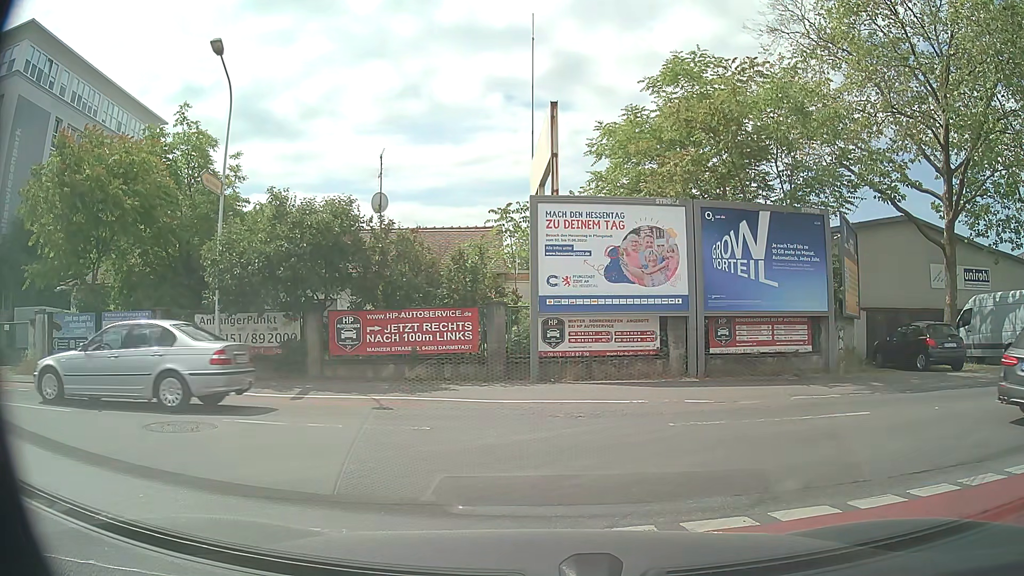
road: tertiary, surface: asphalt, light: Day
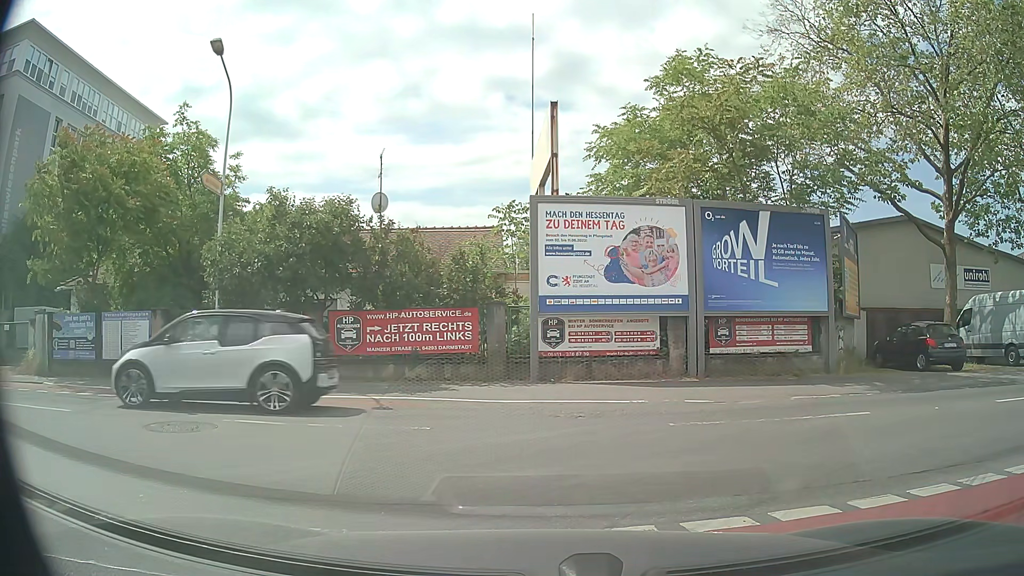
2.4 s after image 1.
(0.0, 0.0) m; 0°
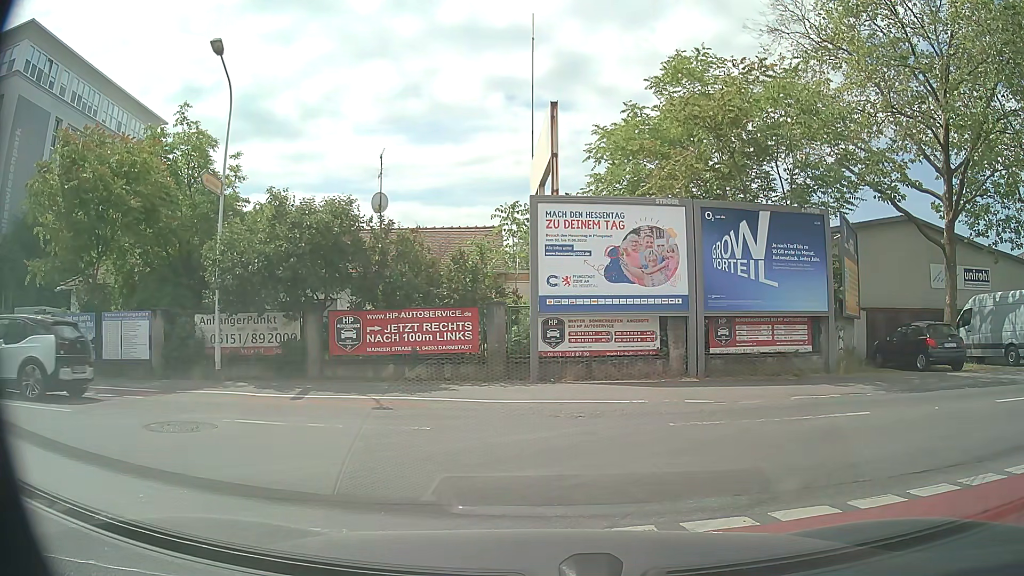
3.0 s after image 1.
(0.0, 0.0) m; 0°
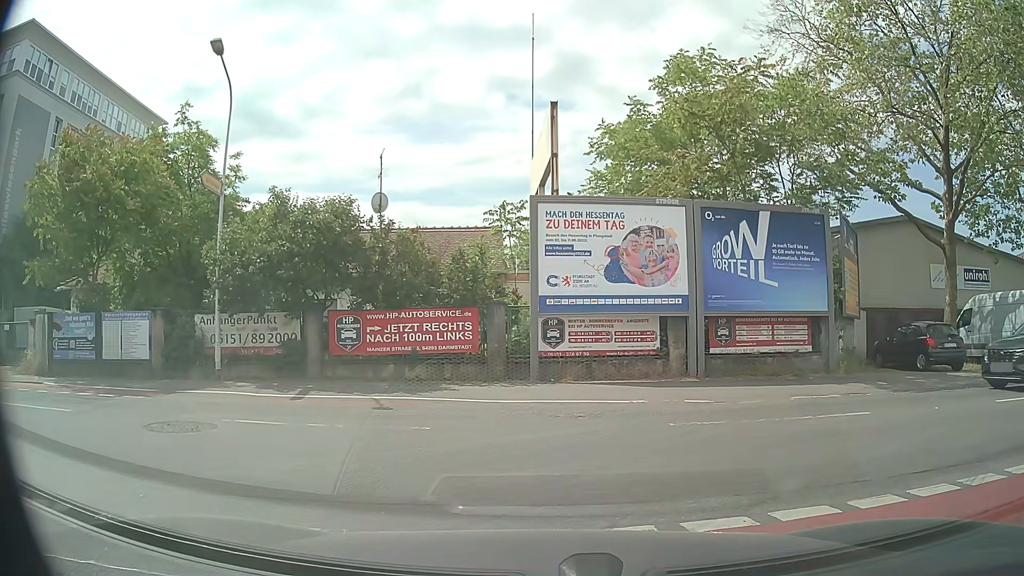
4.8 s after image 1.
(0.0, 0.0) m; 0°
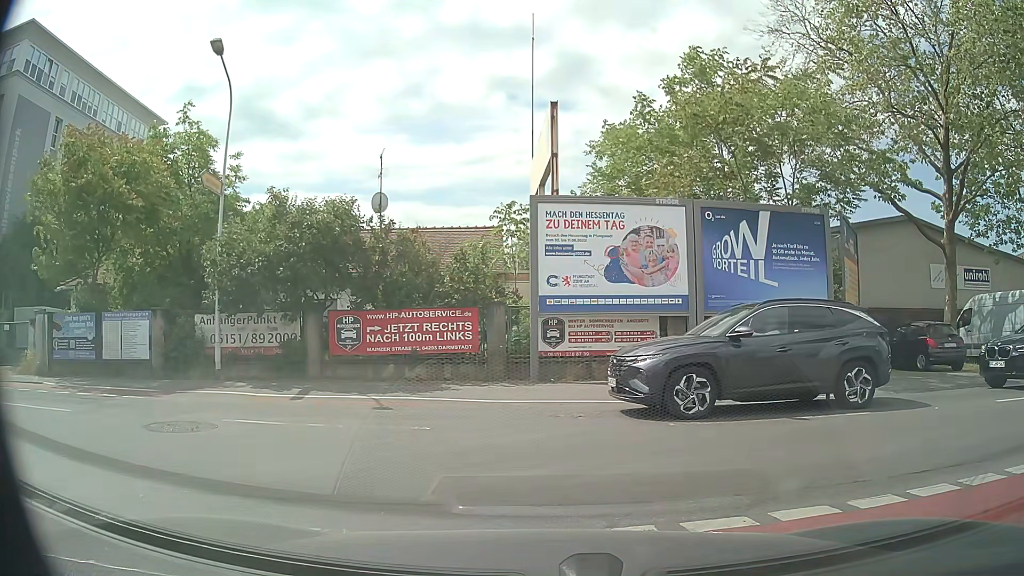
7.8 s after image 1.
(0.0, 0.0) m; 0°
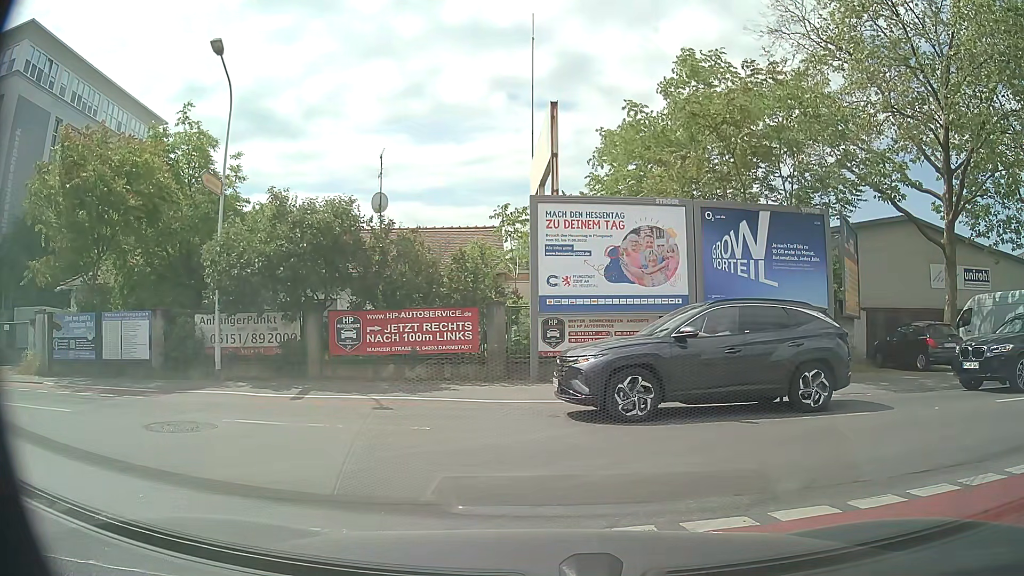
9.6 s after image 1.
(0.0, 0.0) m; 0°
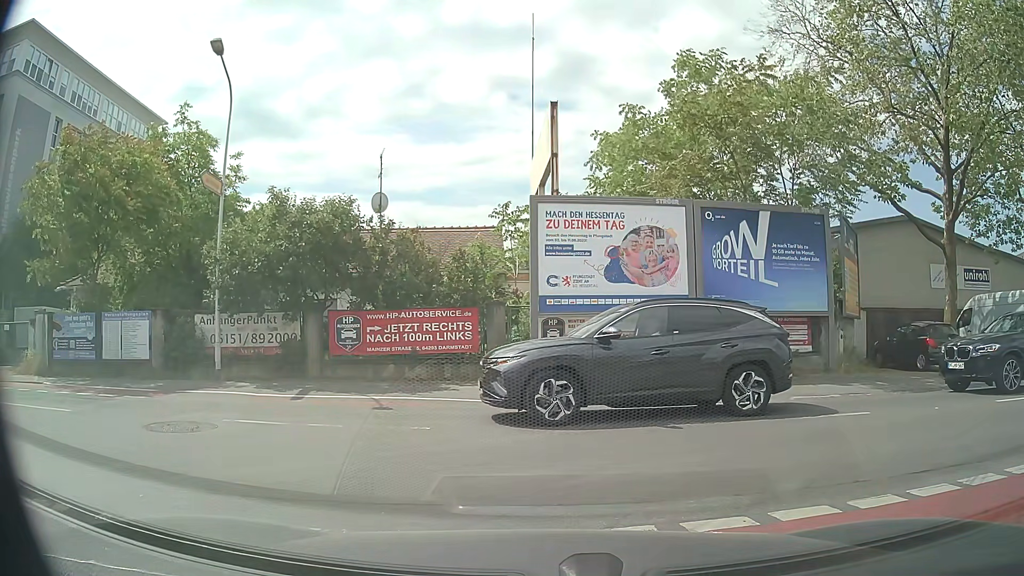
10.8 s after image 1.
(0.0, 0.0) m; 0°
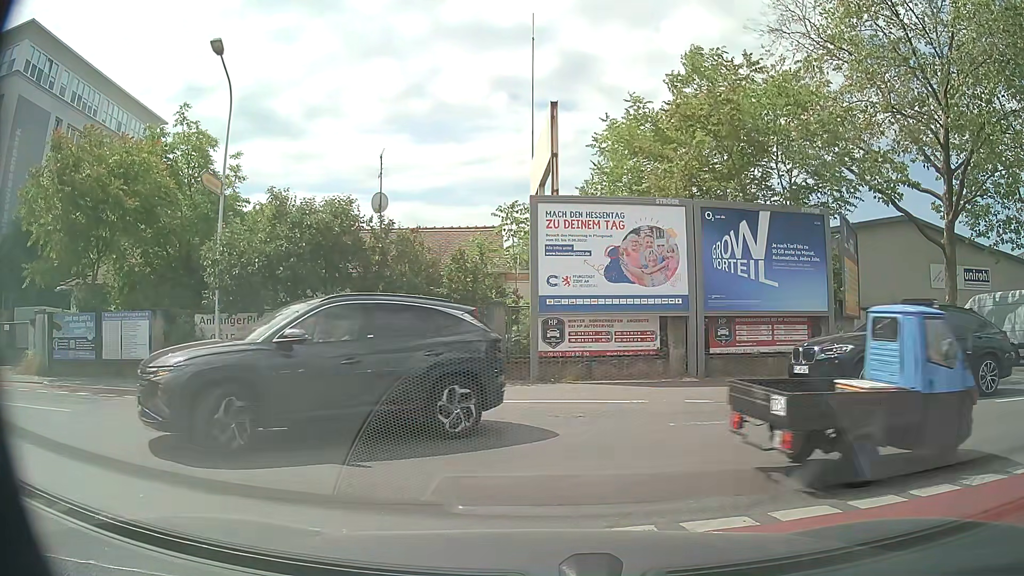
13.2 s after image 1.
(0.0, 0.0) m; 0°
